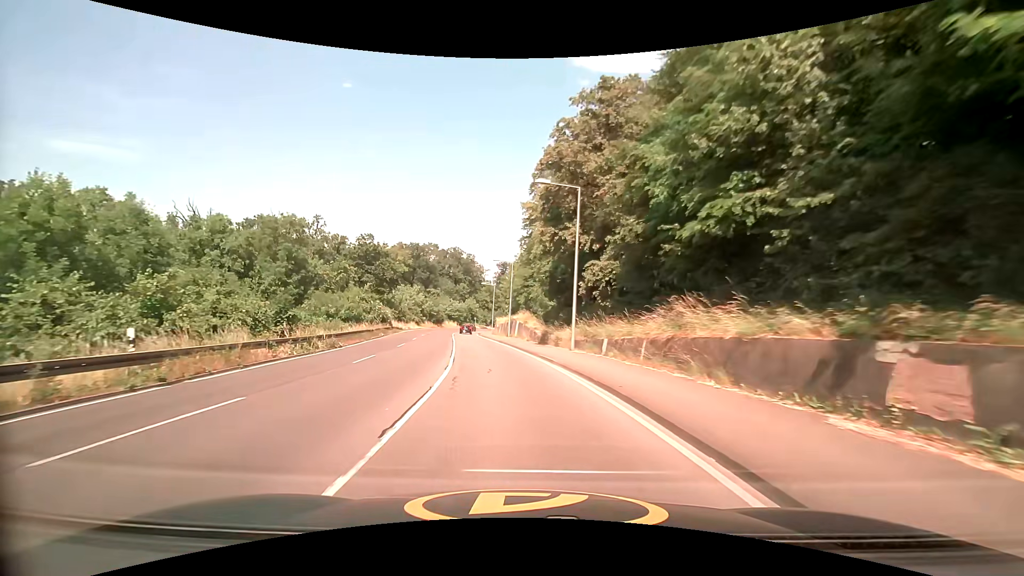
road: secondary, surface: asphalt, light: Day
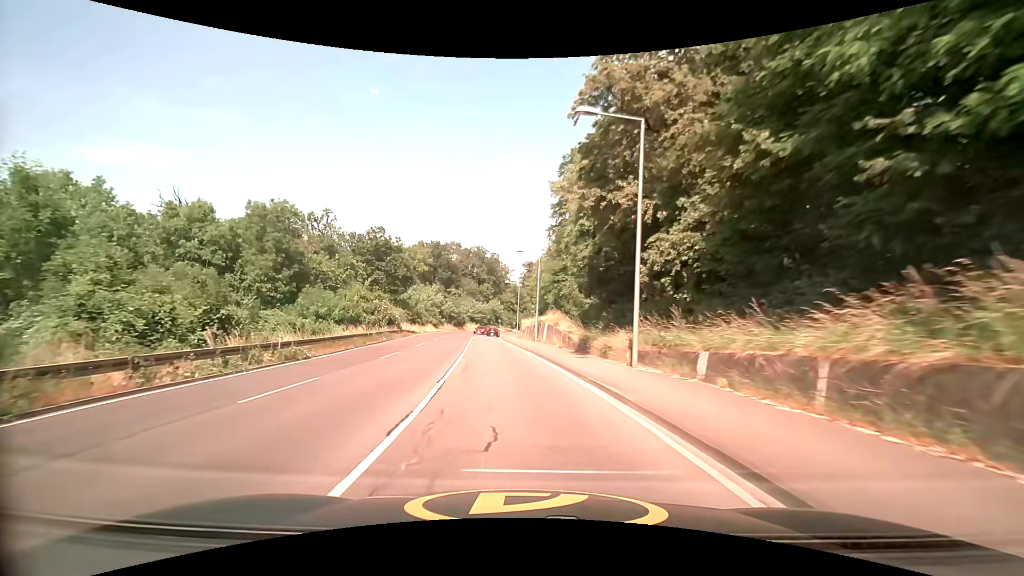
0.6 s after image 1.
(-0.2, +8.3) m; -3°
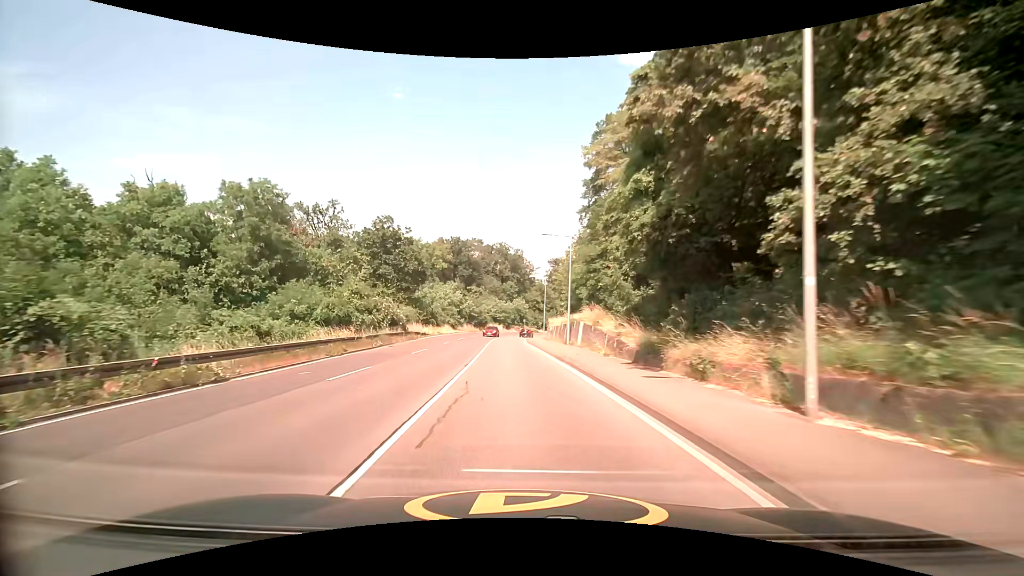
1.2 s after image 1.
(-0.2, +8.3) m; -3°
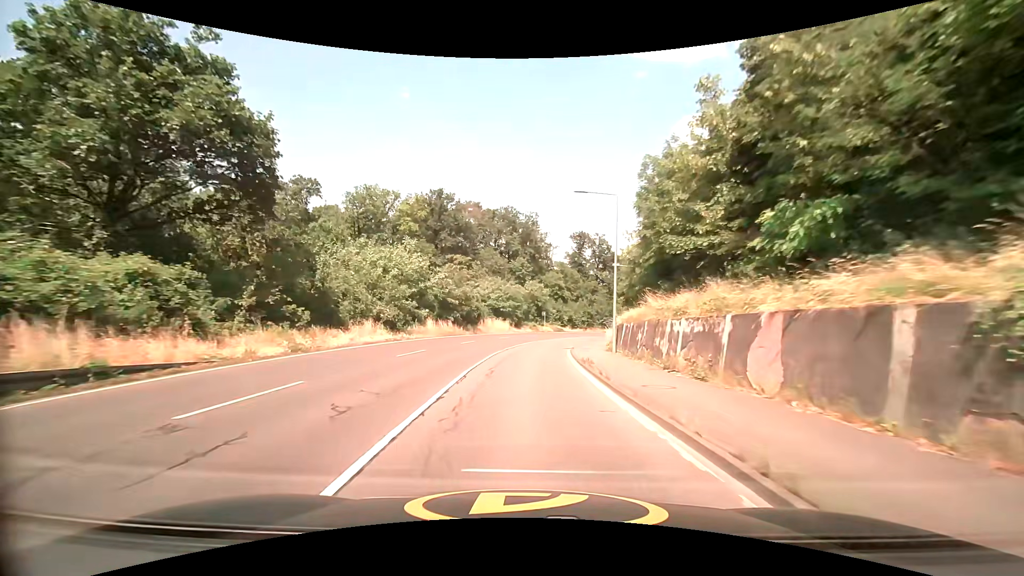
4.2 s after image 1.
(-1.6, +41.9) m; -1°
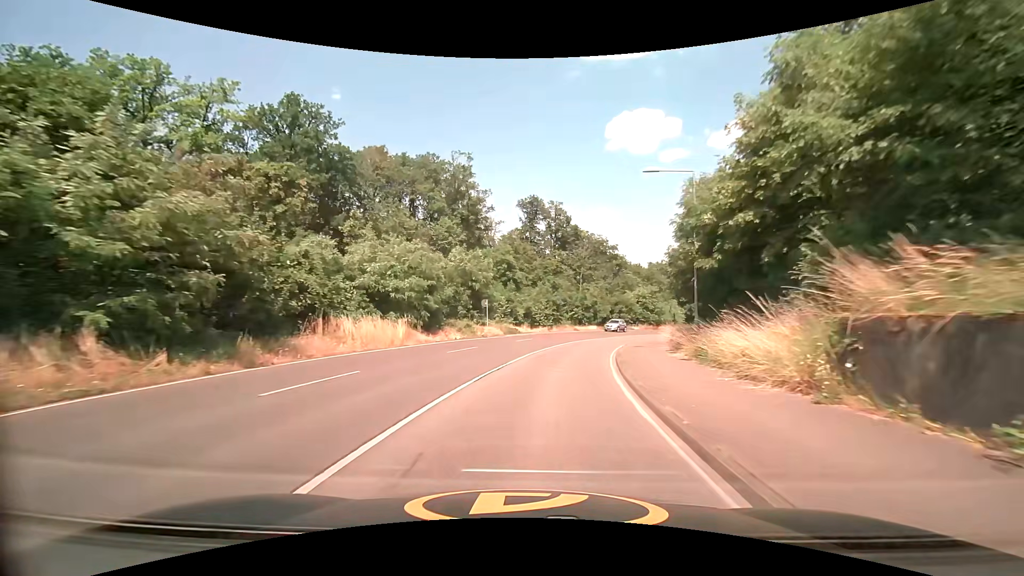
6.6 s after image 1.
(+1.2, +33.3) m; +6°
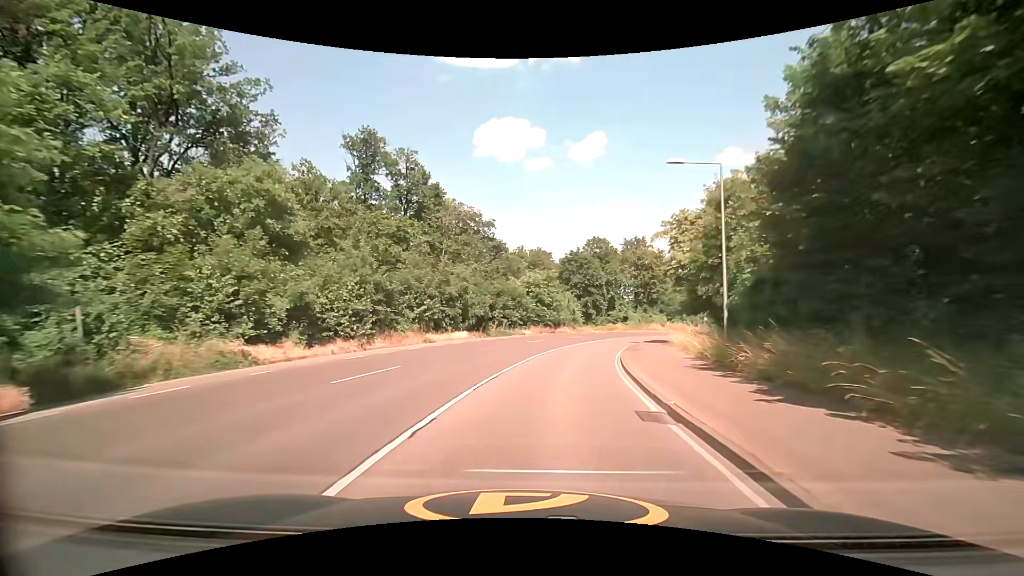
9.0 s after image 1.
(+3.8, +32.0) m; +15°
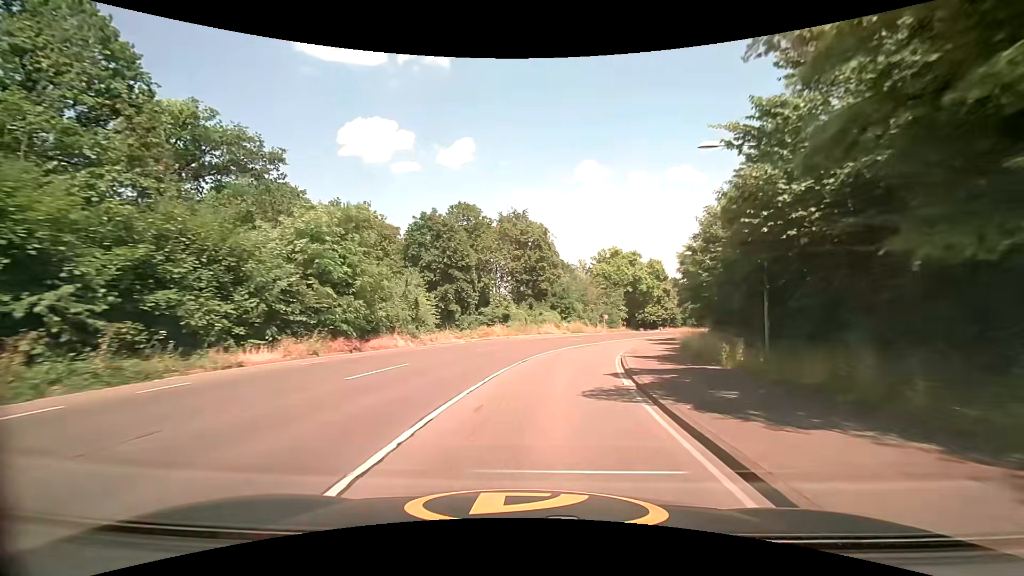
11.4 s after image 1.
(+4.5, +33.8) m; +15°
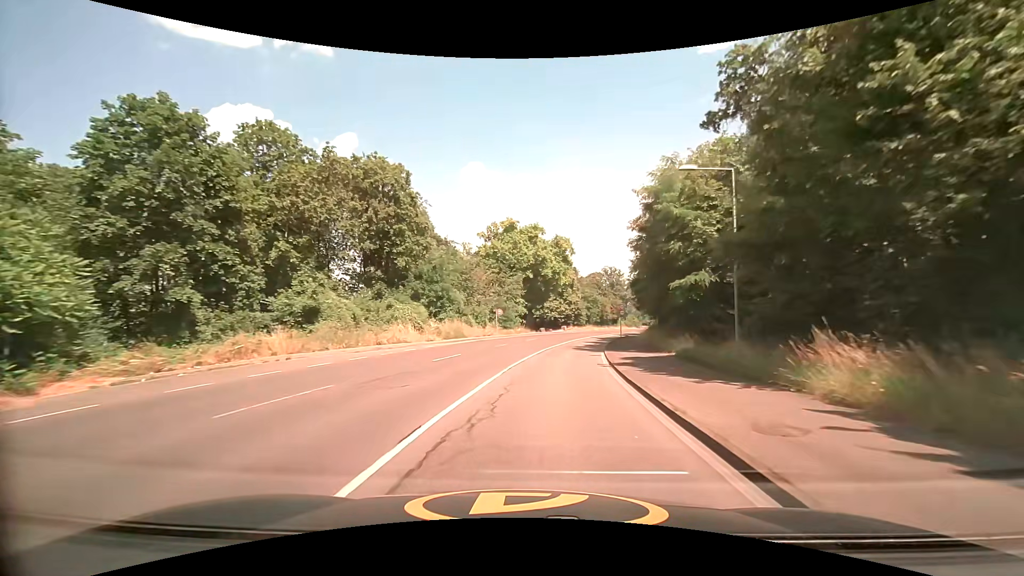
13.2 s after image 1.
(+3.2, +27.4) m; +13°
(0, +10) (+1, +20) (+3, +30) (+4, +40) (+7, +49) (+9, +59) (+12, +69) (+15, +78) (+19, +87) (+23, +97) m
